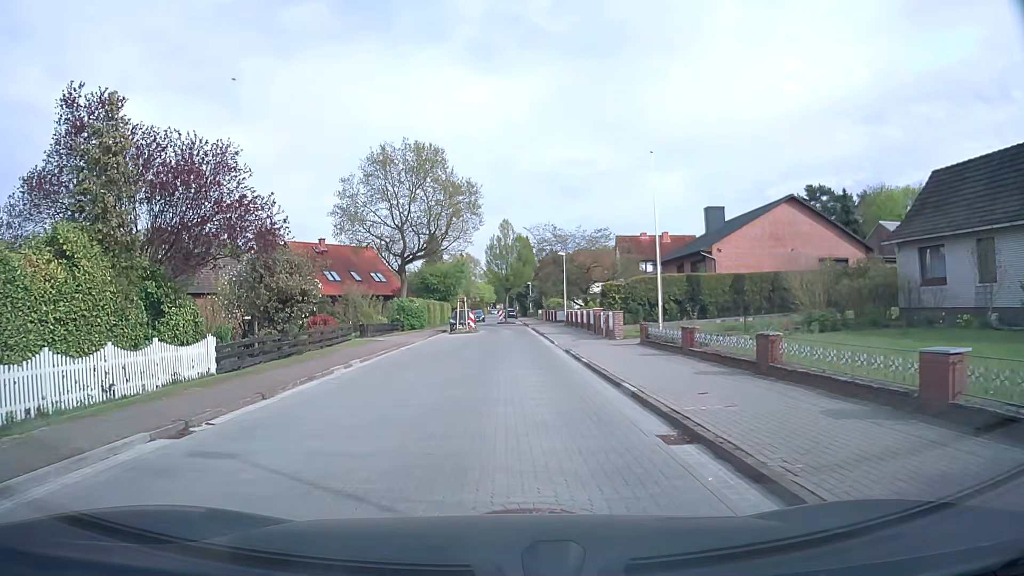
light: Day
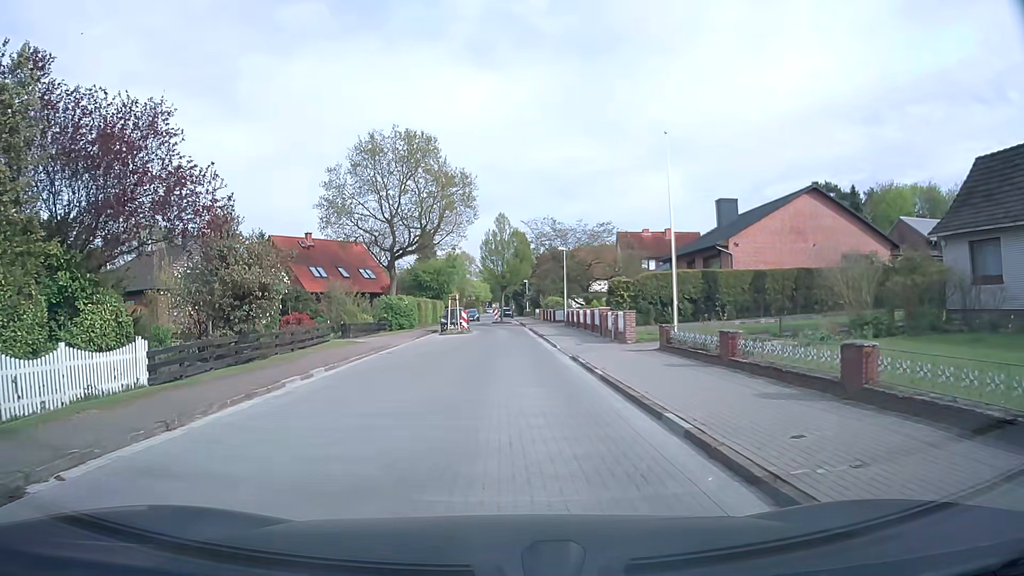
(0.0, +3.4) m; -1°
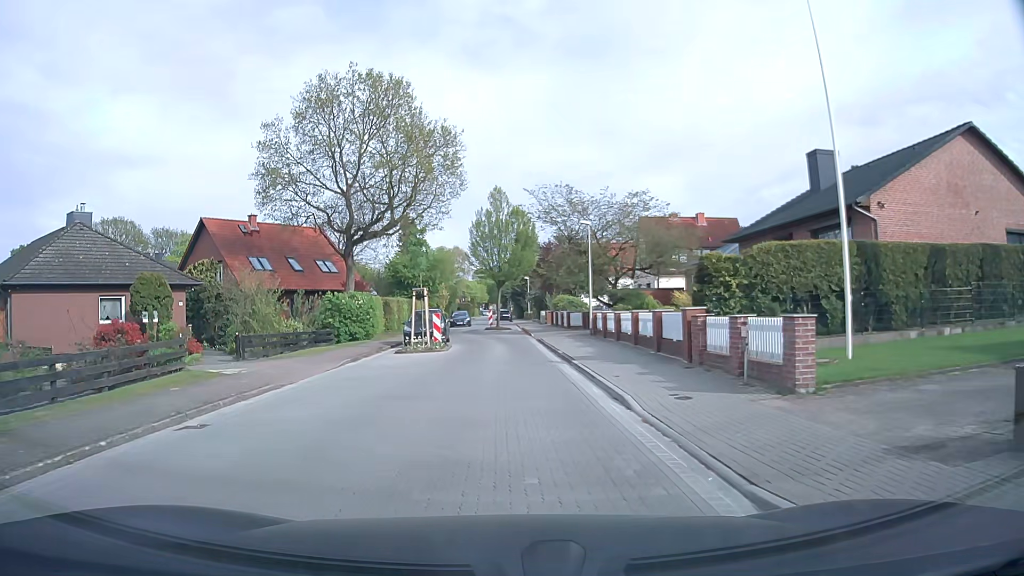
(+0.1, +14.3) m; 0°
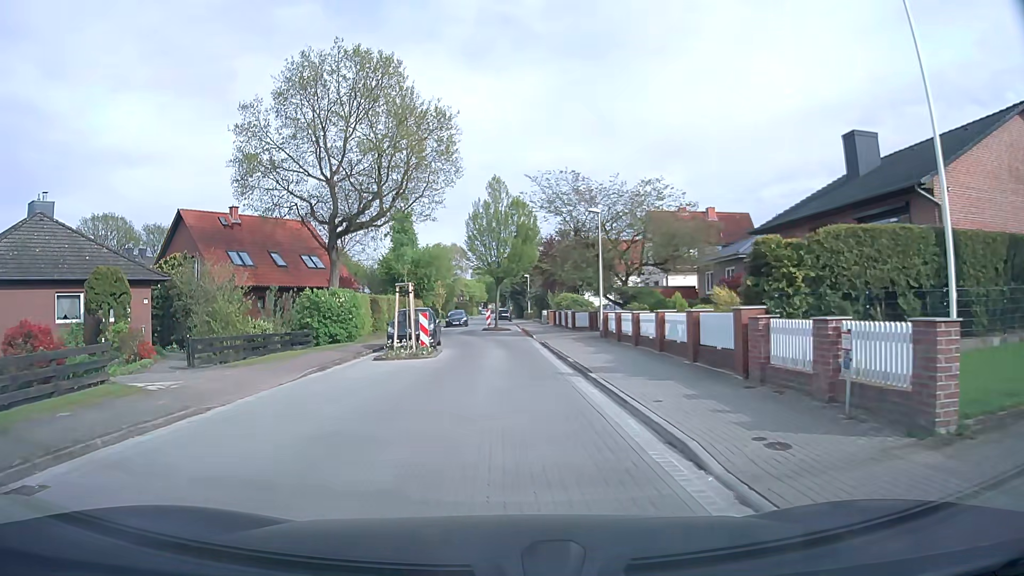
(0.0, +3.6) m; 0°
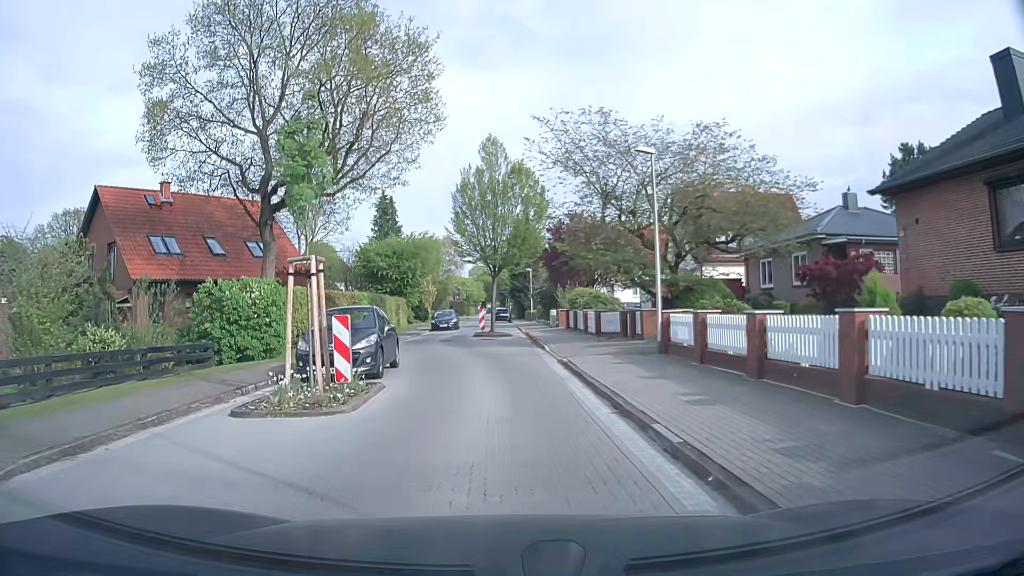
(0.0, +10.2) m; 0°
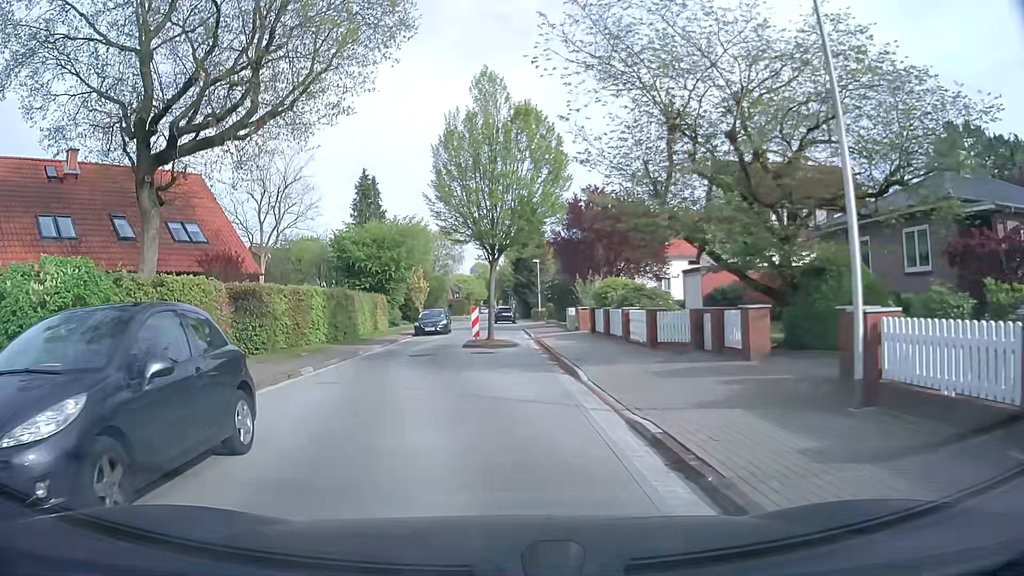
(0.0, +9.6) m; -1°
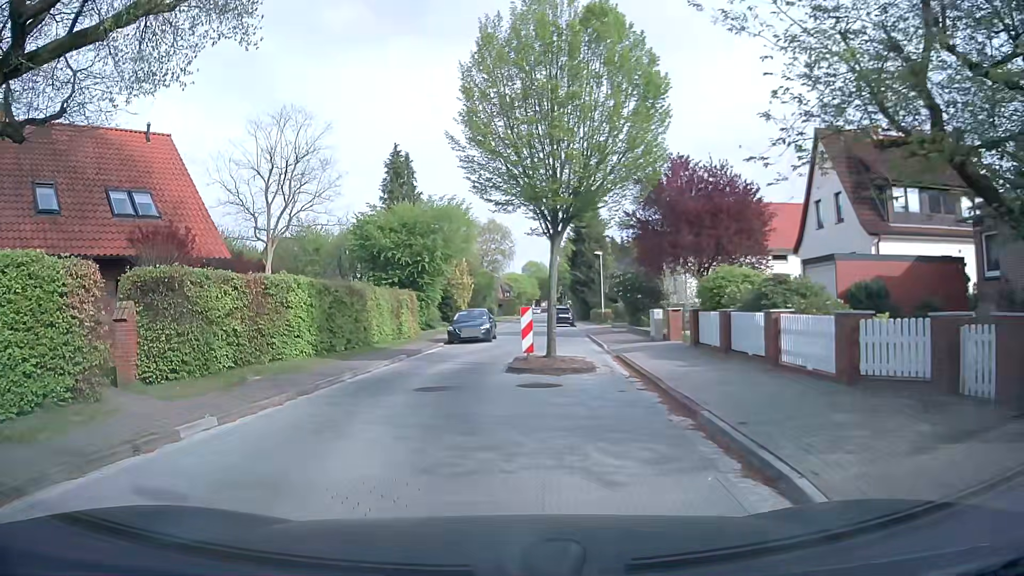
(-0.2, +8.3) m; -3°
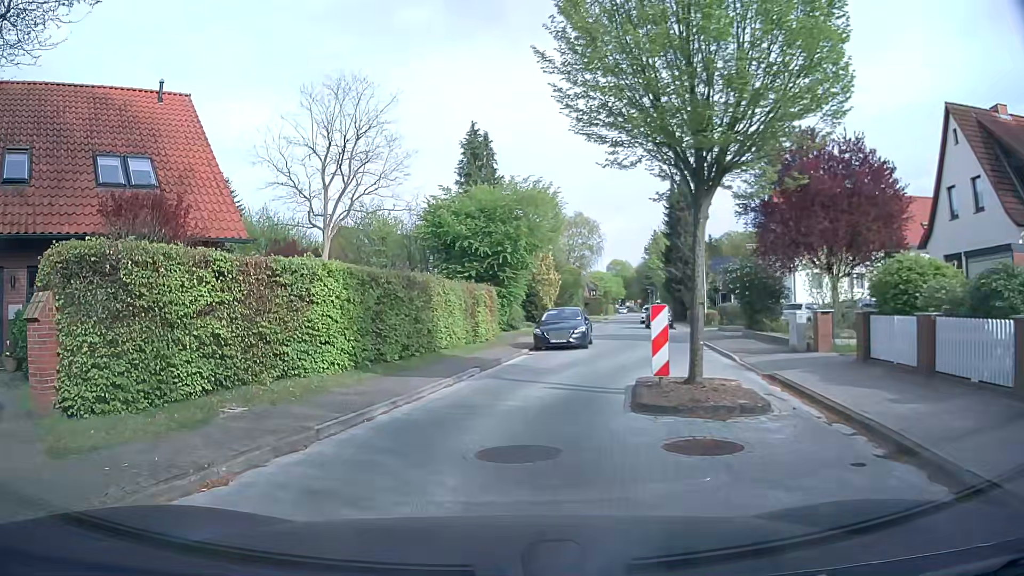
(-0.4, +5.2) m; -8°
(0, +10) (+4, +19) (+7, +29) (+7, +39) (+8, +49) (+10, +59) (+12, +68) (+16, +78) (+19, +87) (+21, +97) m
